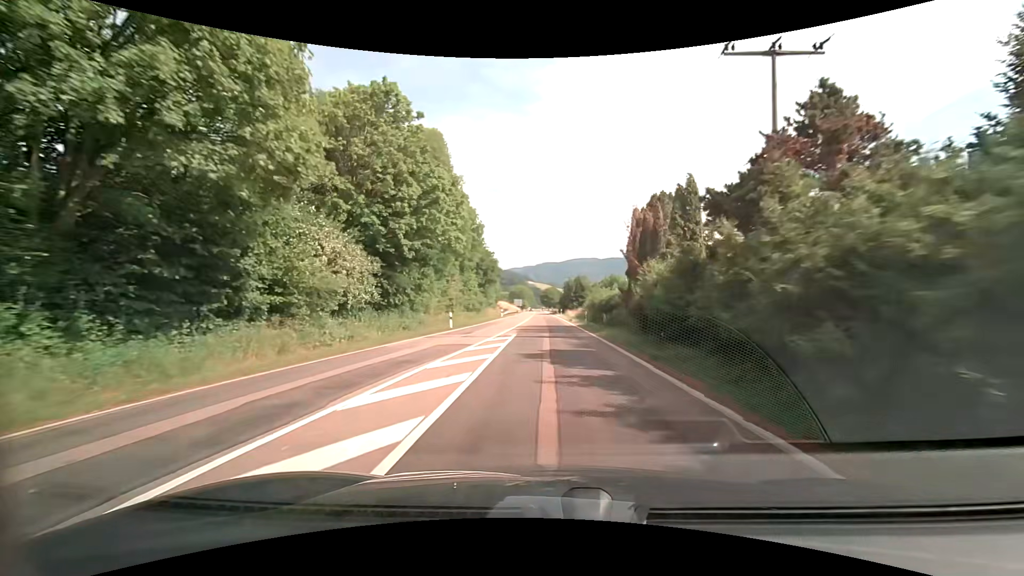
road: secondary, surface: asphalt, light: Day
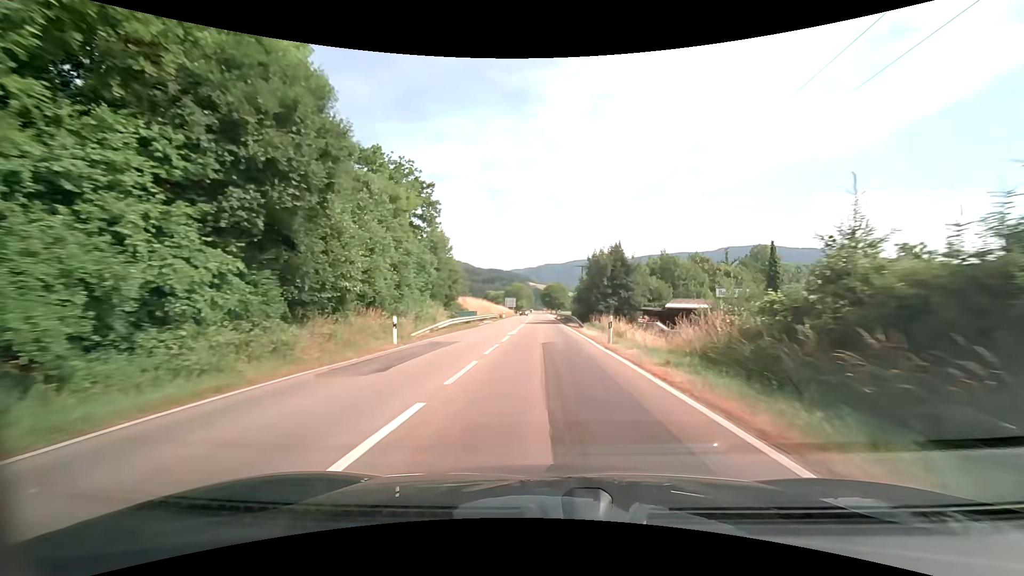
(-0.1, +50.9) m; 0°
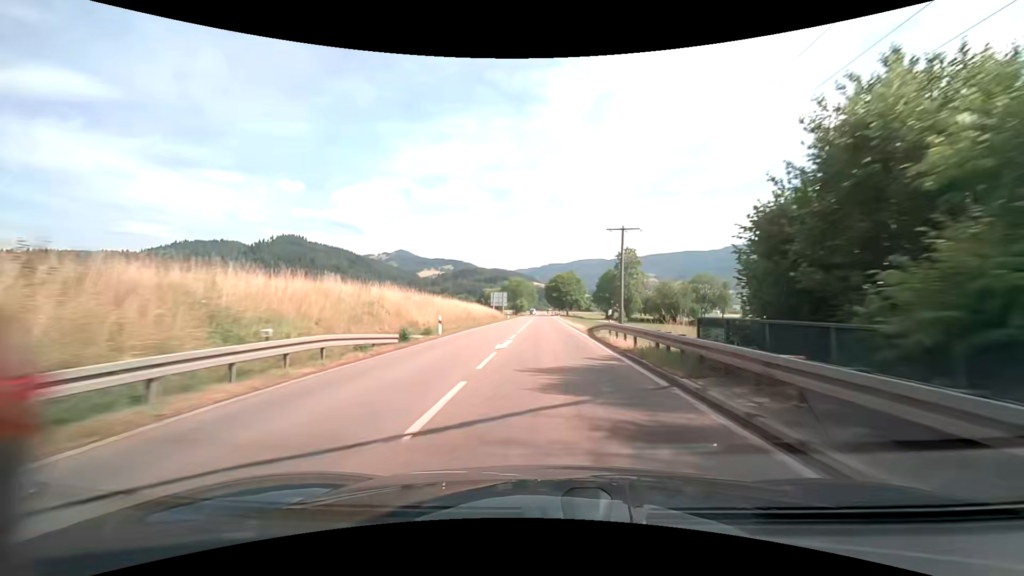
(-0.7, +52.1) m; -1°
(0, +10) (0, +20) (0, +30) (0, +40) (0, +50) (0, +60) (0, +70) (0, +80) (0, +90) (0, +100) m
